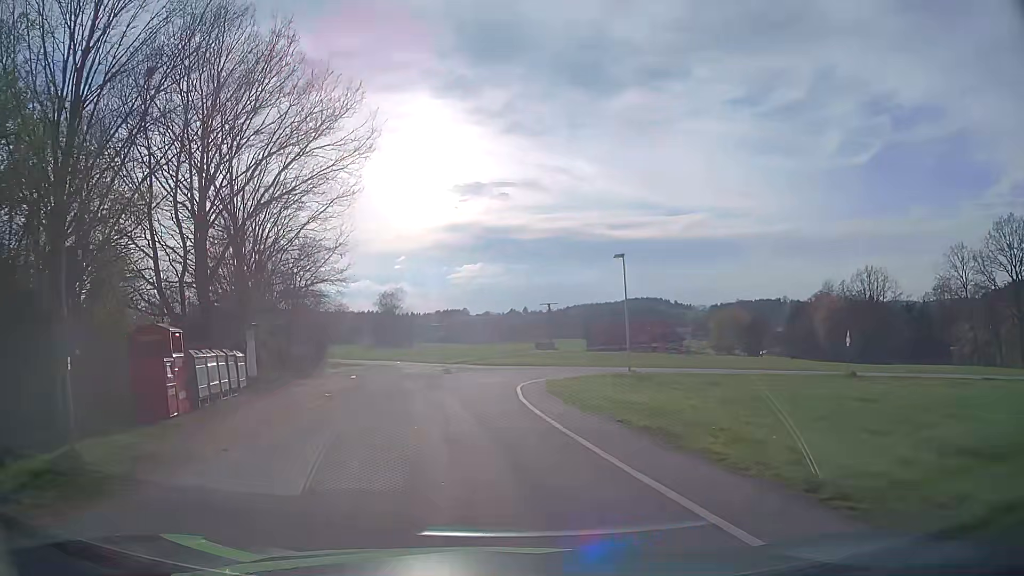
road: secondary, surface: asphalt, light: Day
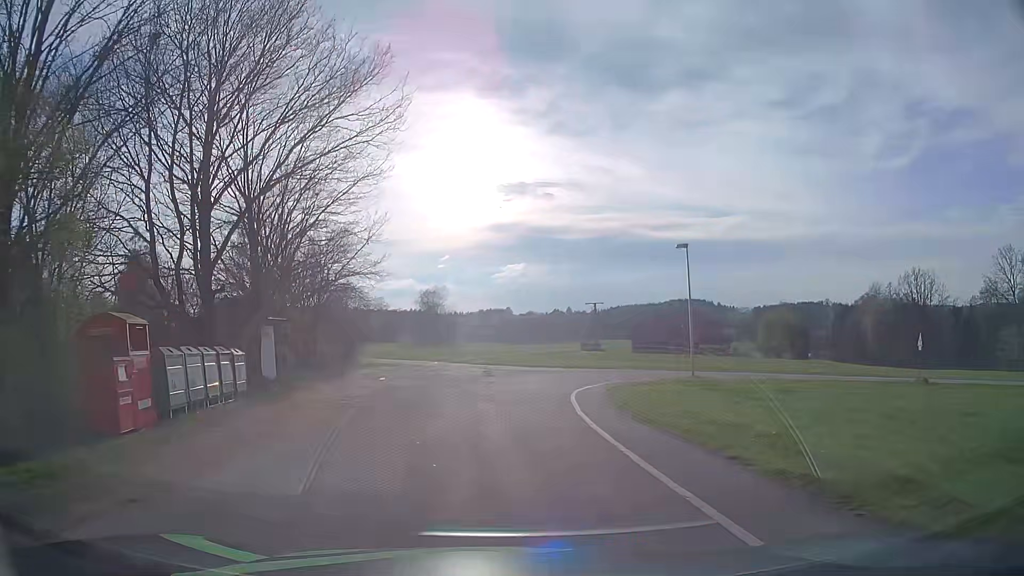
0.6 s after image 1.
(-0.2, +3.9) m; -5°
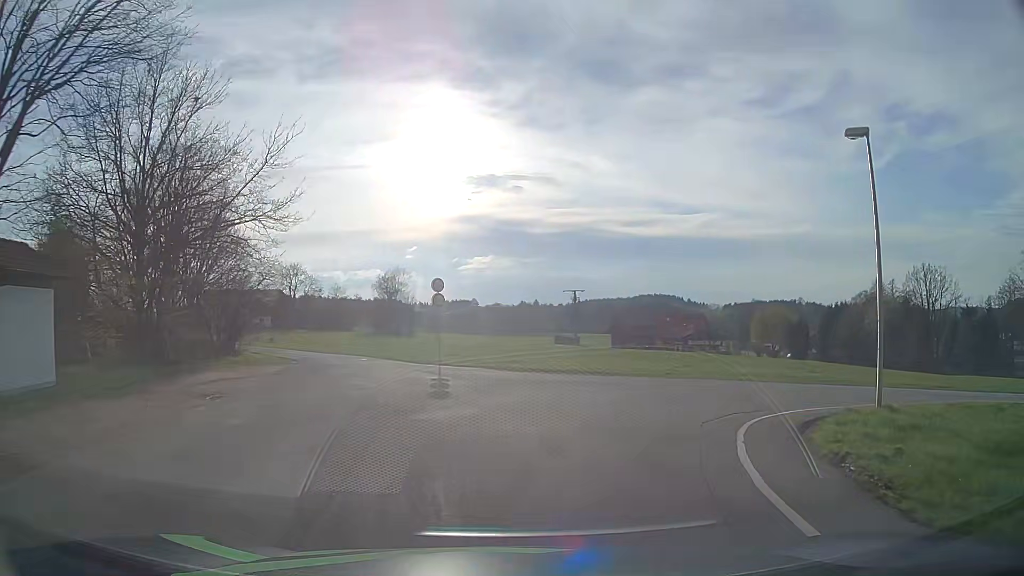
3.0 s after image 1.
(-0.1, +17.3) m; +3°
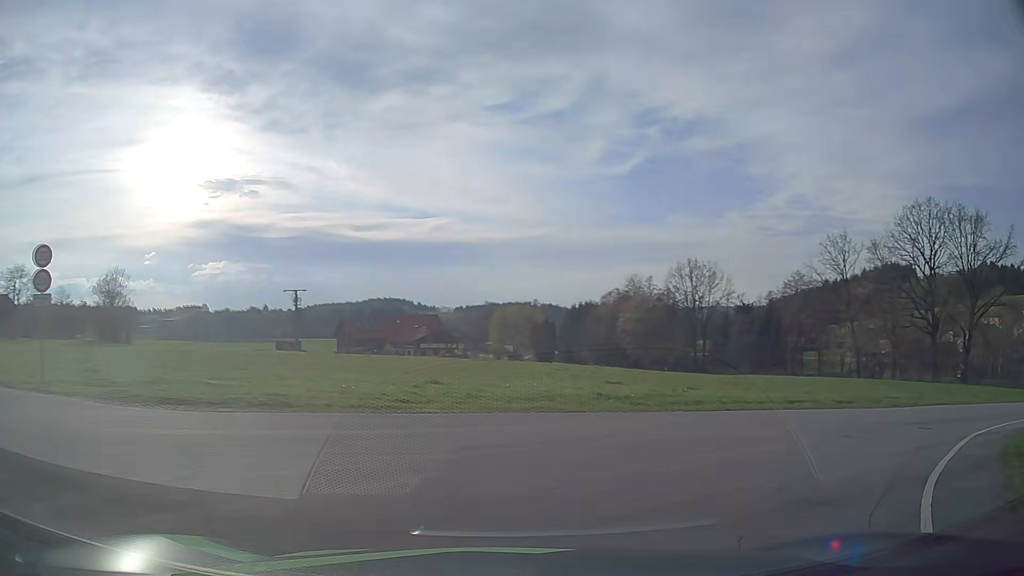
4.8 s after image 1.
(+1.7, +11.6) m; +22°
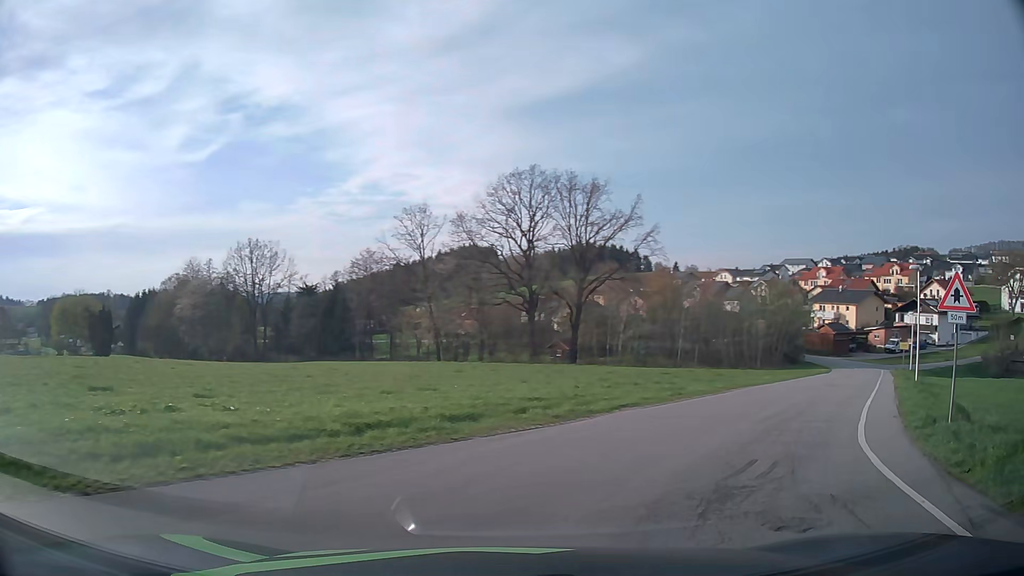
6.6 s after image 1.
(+3.0, +9.6) m; +36°
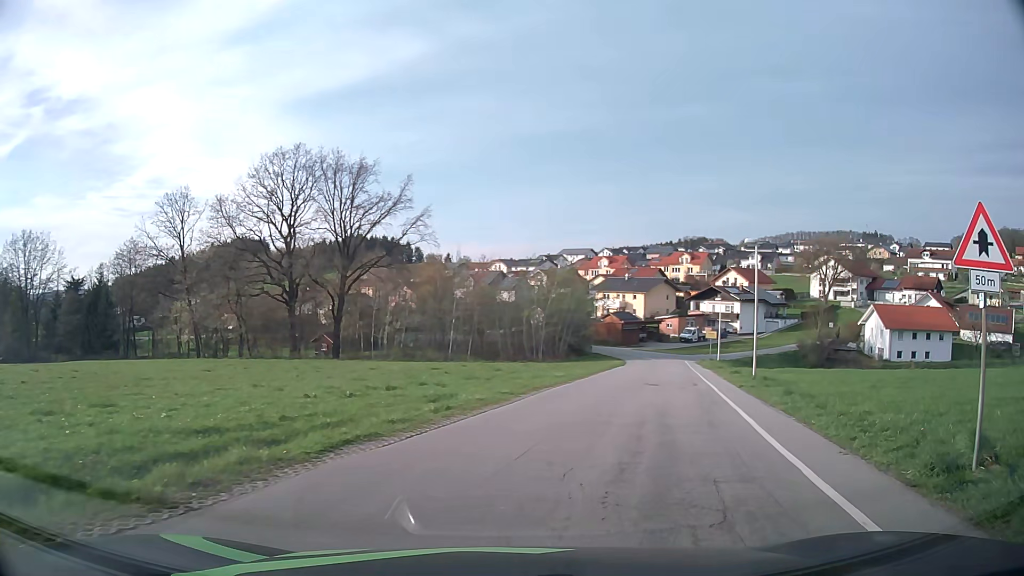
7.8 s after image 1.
(+1.2, +6.6) m; +19°
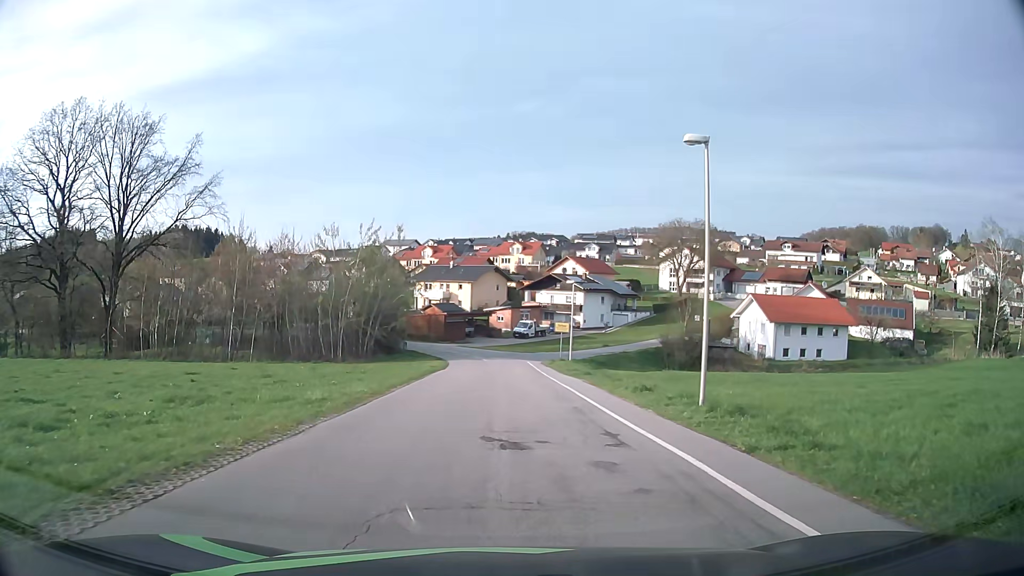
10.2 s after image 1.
(+2.6, +14.9) m; +16°
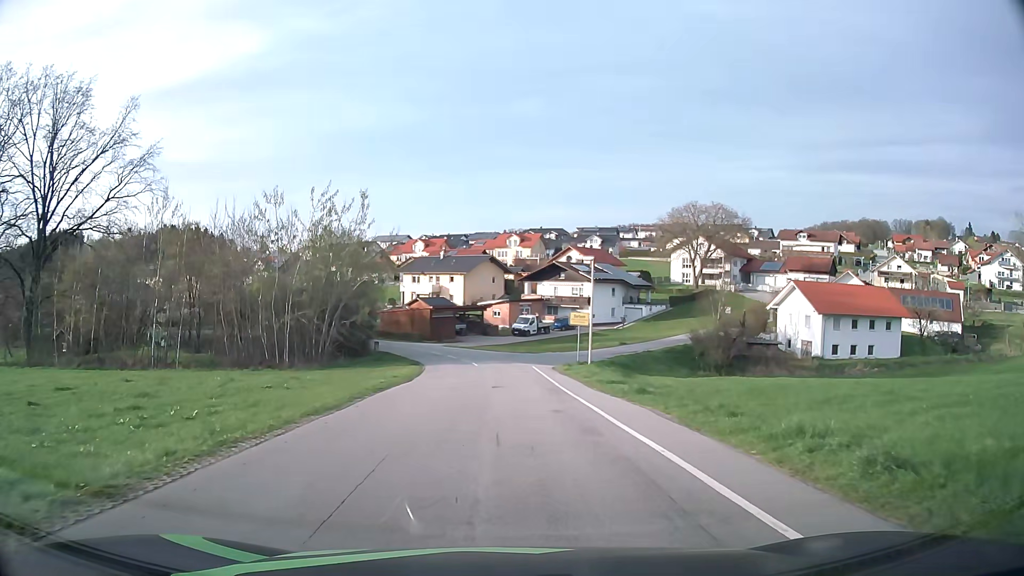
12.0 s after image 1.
(+0.1, +13.0) m; +1°
(0, +10) (0, +20) (0, +30) (-1, +40) (-3, +50) (-7, +59) (-13, +67) (-20, +74) (-28, +80) (-37, +84) m
